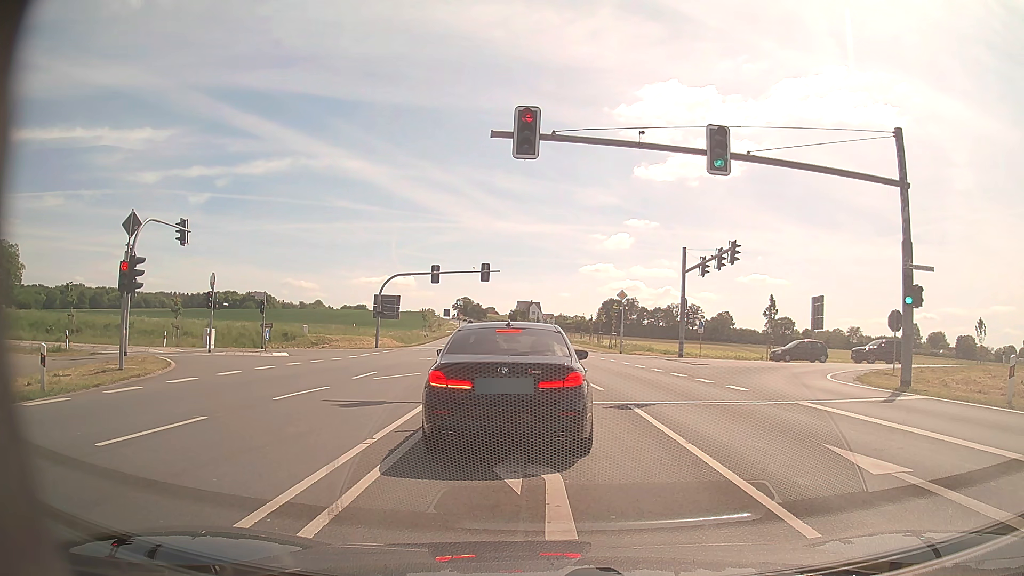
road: primary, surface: asphalt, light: Day
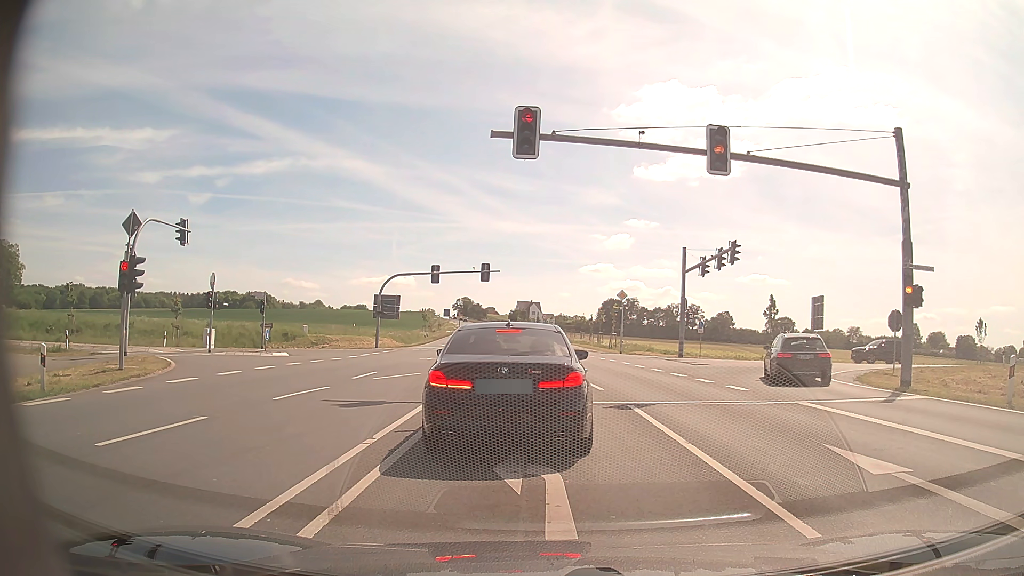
(0.0, 0.0) m; 0°
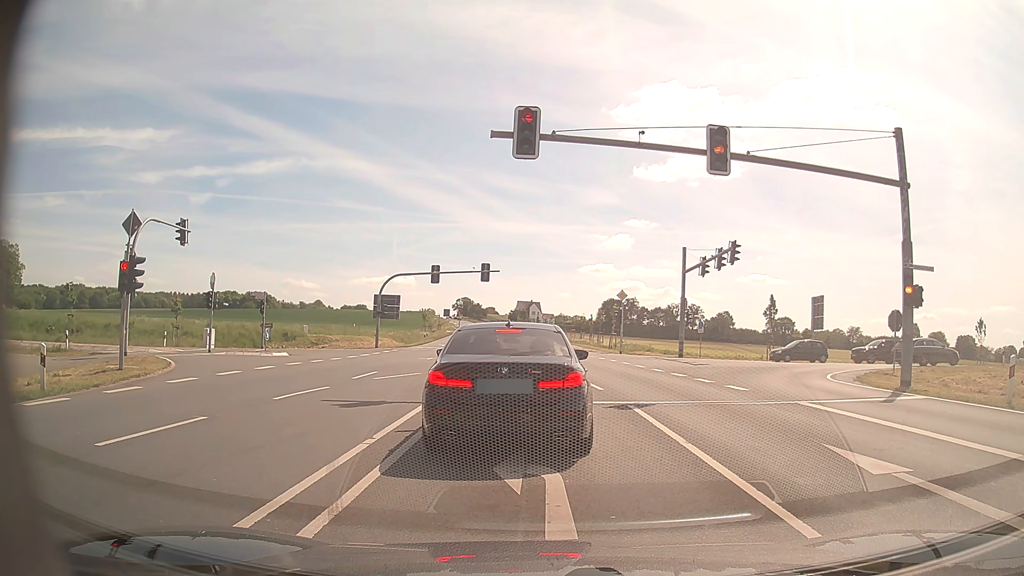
(0.0, 0.0) m; 0°
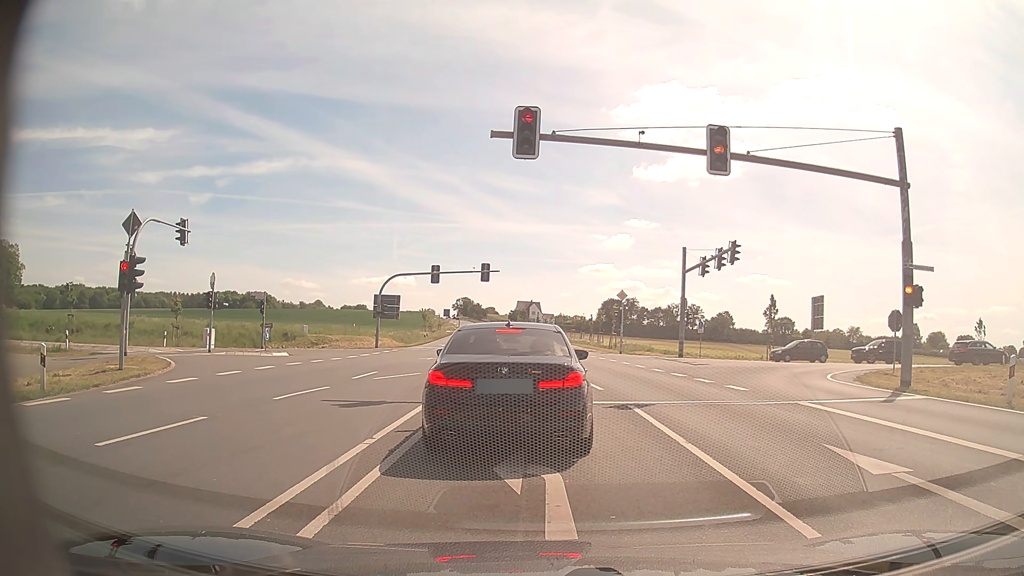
(0.0, 0.0) m; 0°
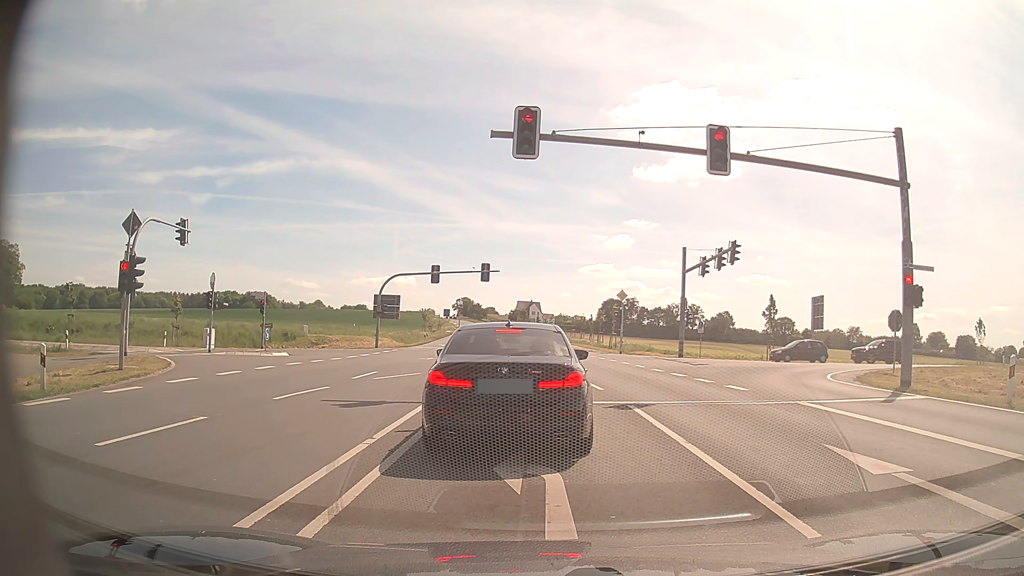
(0.0, 0.0) m; 0°
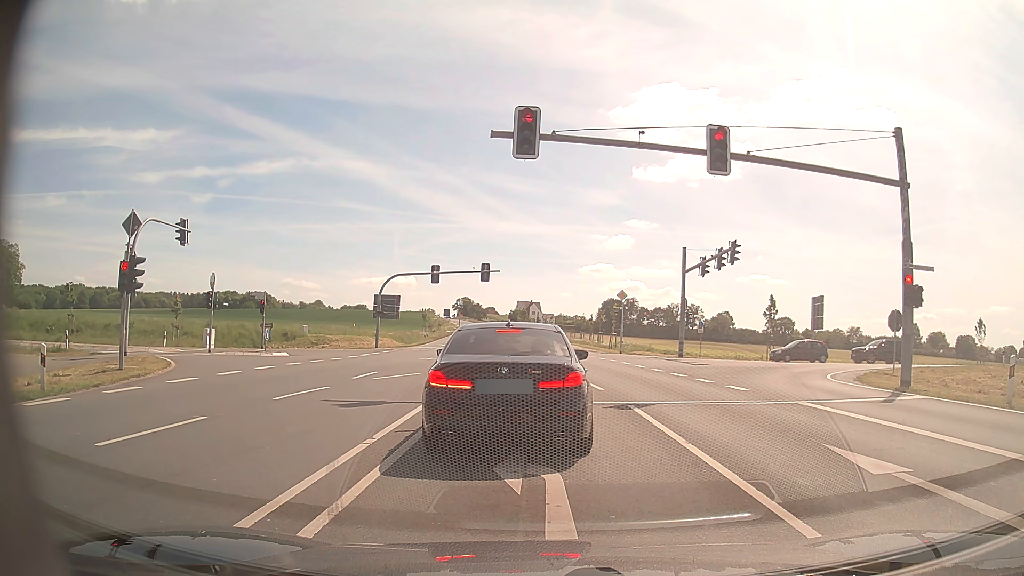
(0.0, 0.0) m; 0°
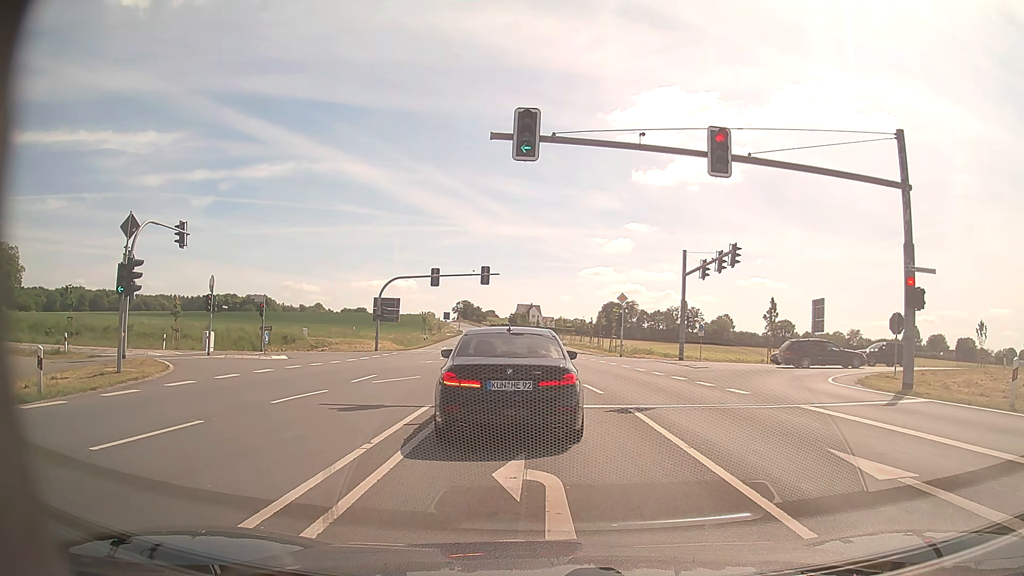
(0.0, +0.1) m; 0°
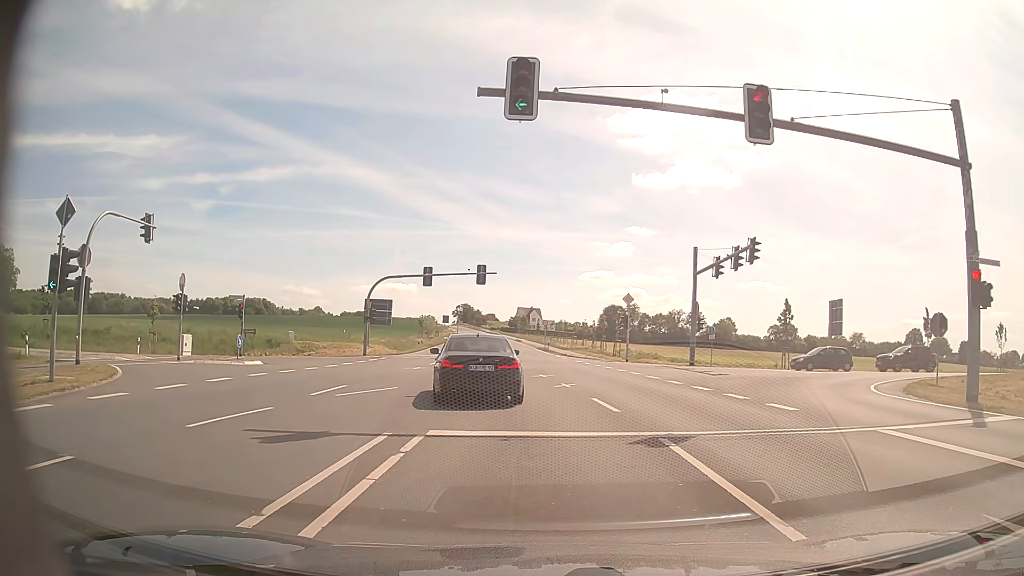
(0.0, +3.7) m; 0°
